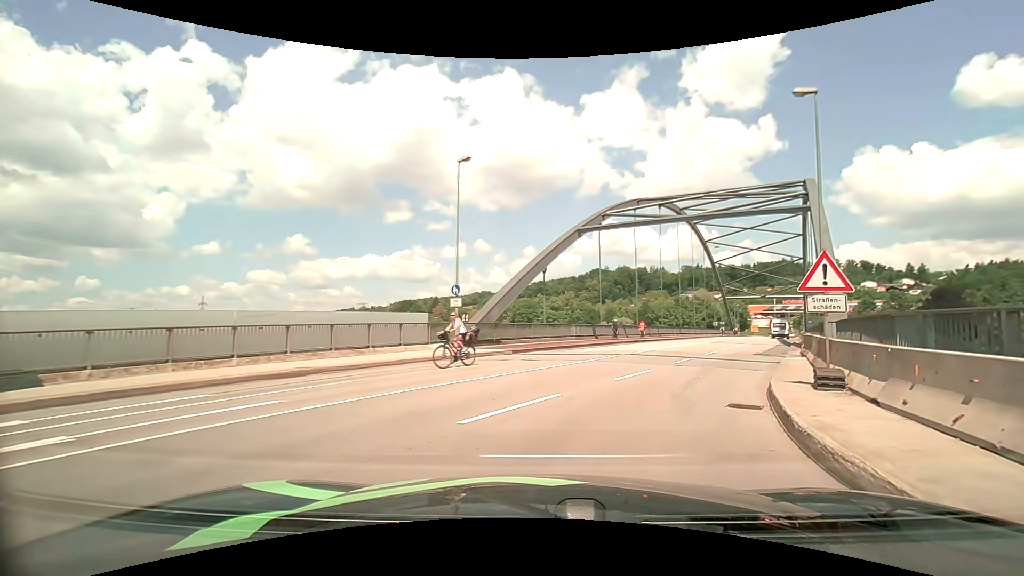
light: Day
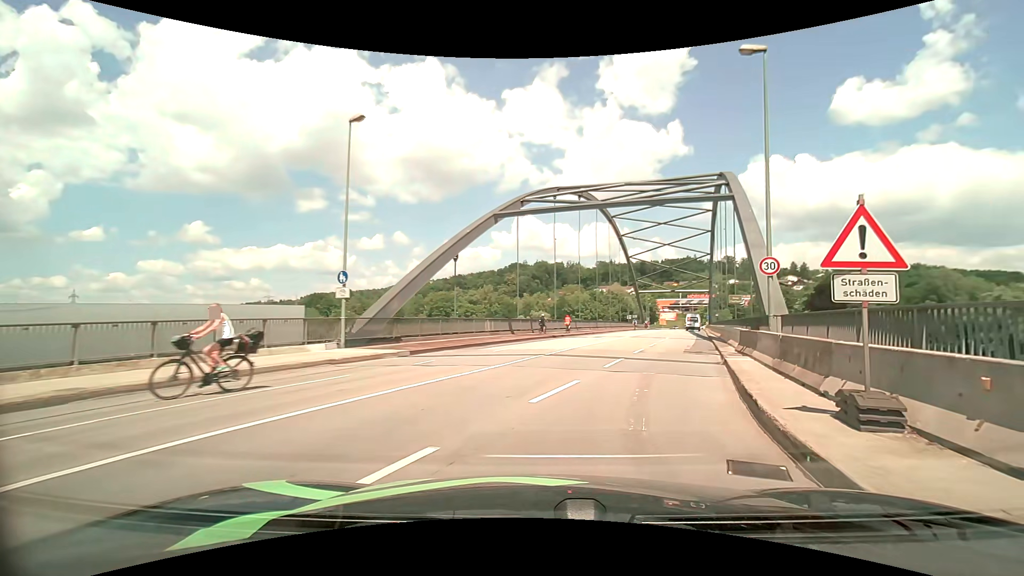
(+0.3, +4.1) m; +10°
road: primary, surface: asphalt
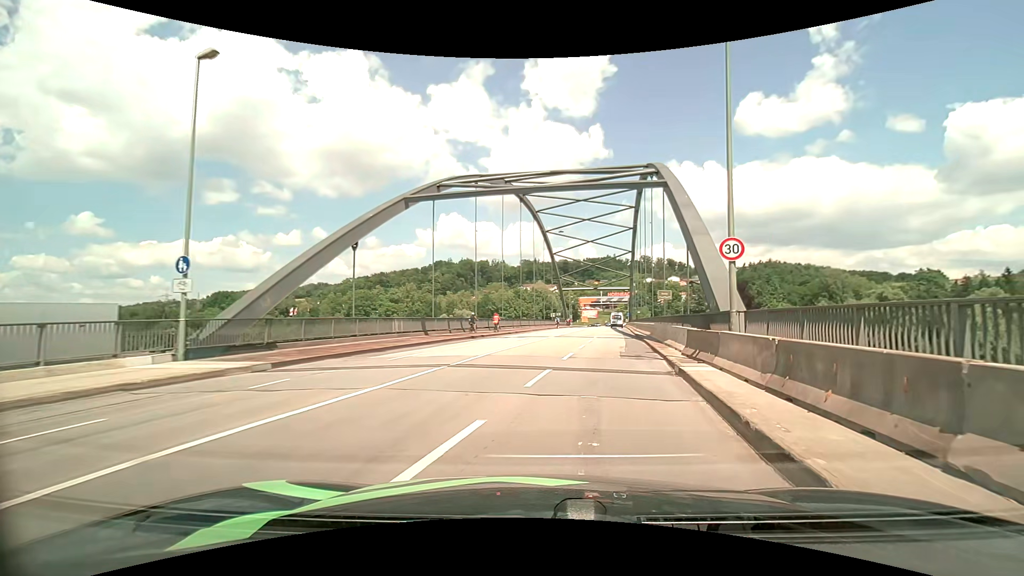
(+0.3, +4.3) m; +9°
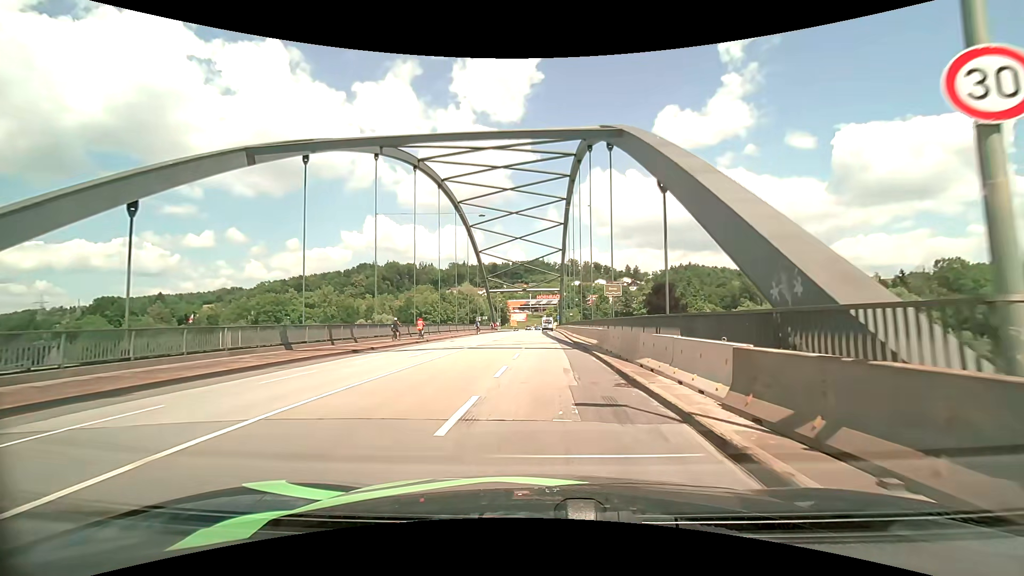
(+0.9, +9.7) m; +9°
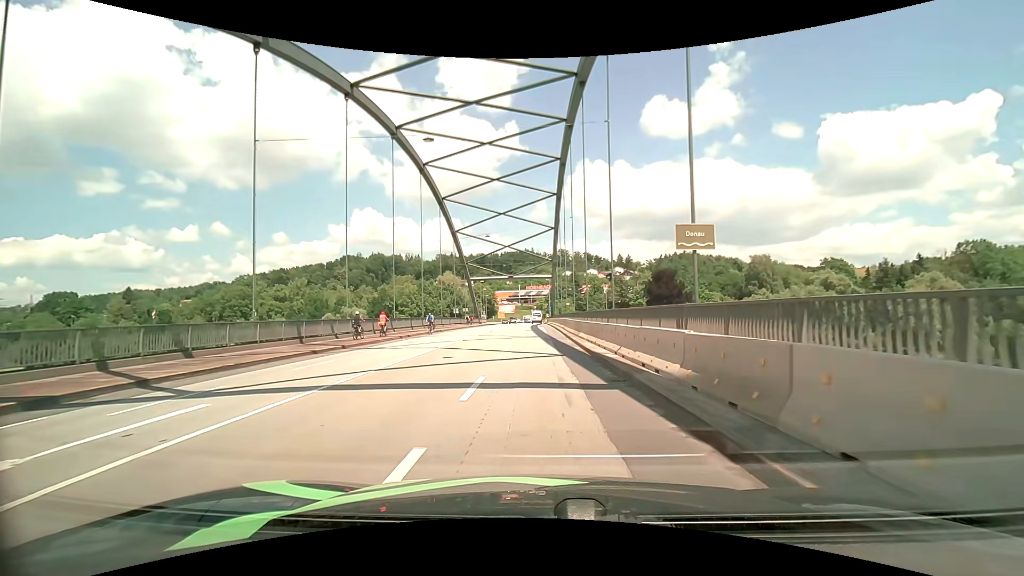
(+0.2, +16.0) m; +2°
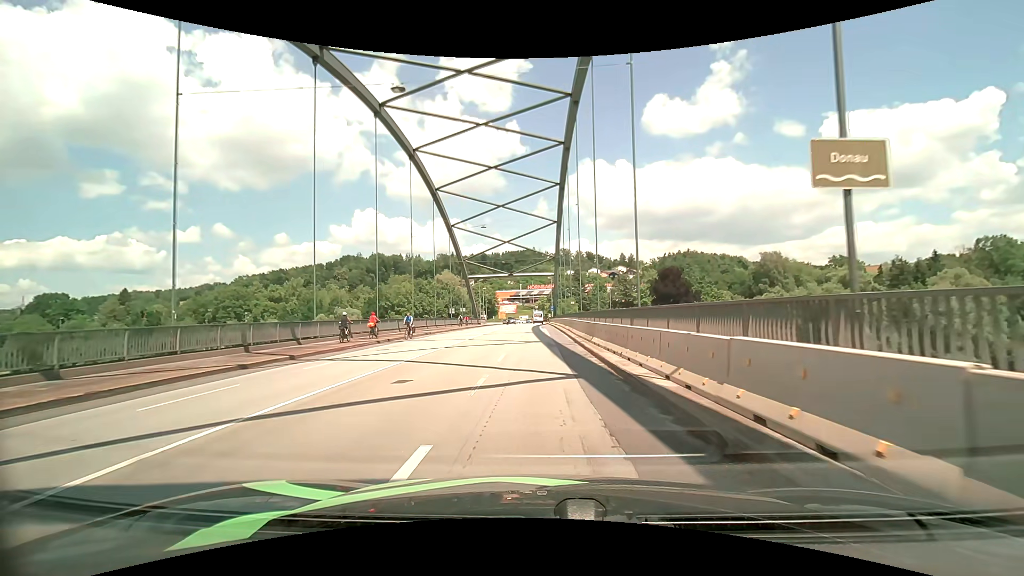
(-0.1, +5.6) m; -1°
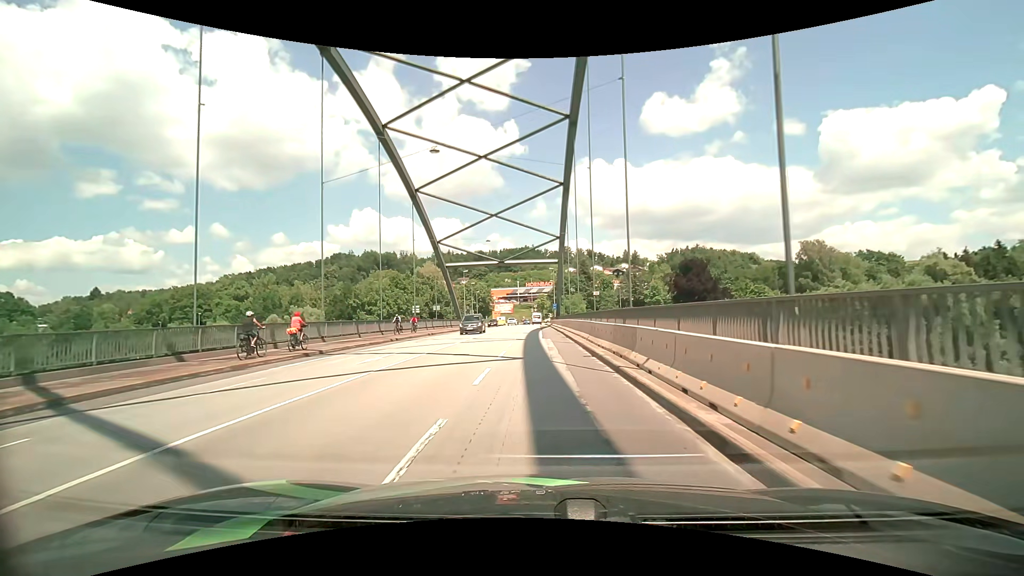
(+0.1, +22.8) m; 0°
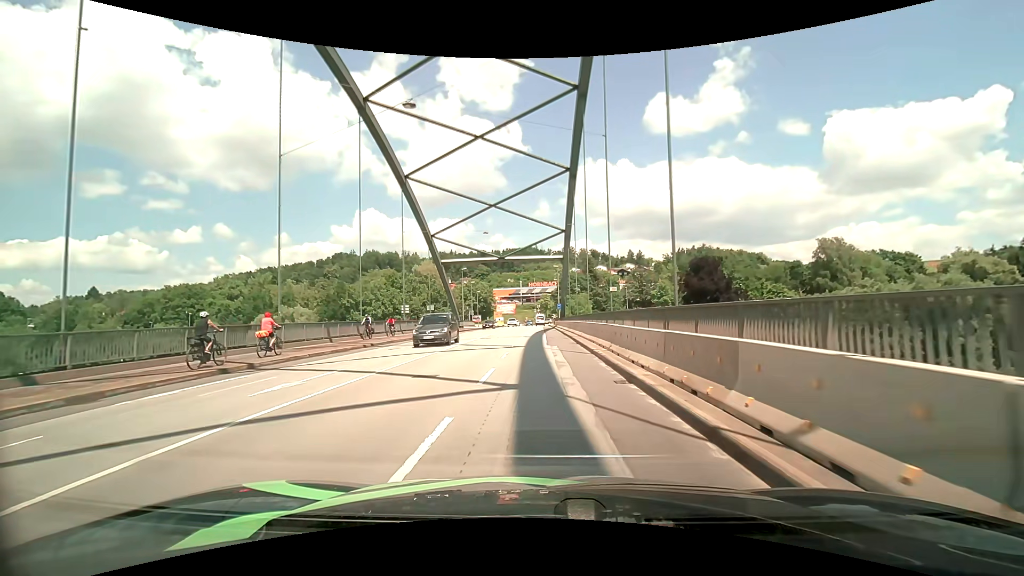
(0.0, +5.9) m; 0°
(0, +10) (0, +20) (0, +30) (0, +40) (0, +50) (0, +60) (+1, +70) (+1, +80) (+1, +90) (+1, +100) m
